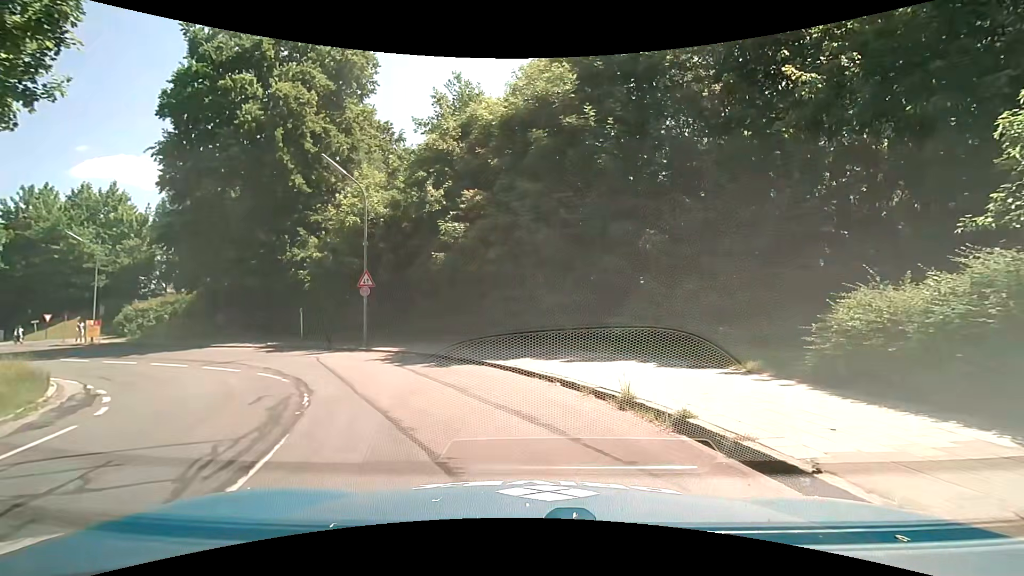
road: tertiary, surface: asphalt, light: Day
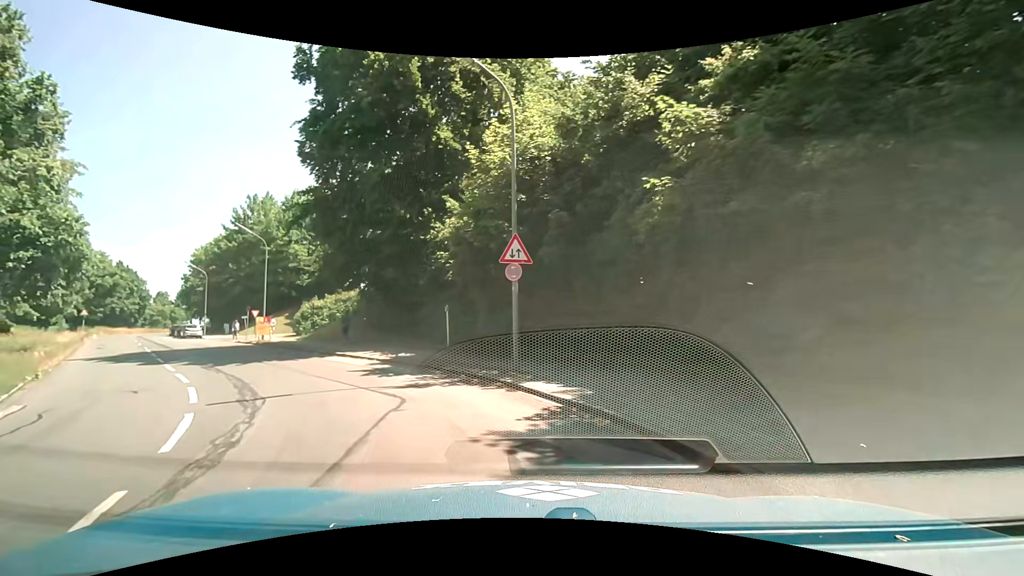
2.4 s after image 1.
(-1.9, +11.2) m; -23°
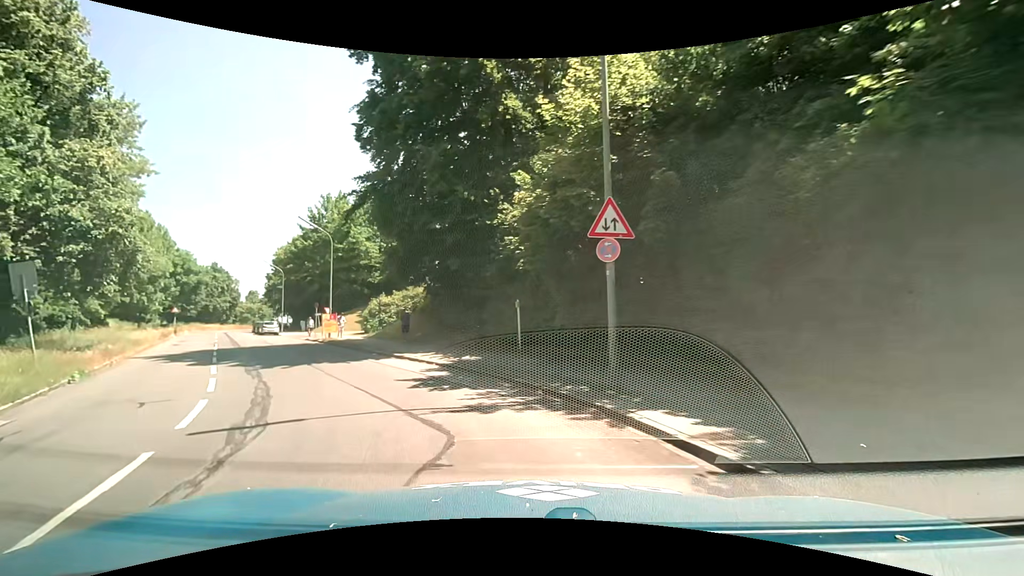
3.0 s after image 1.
(-0.2, +3.4) m; -7°
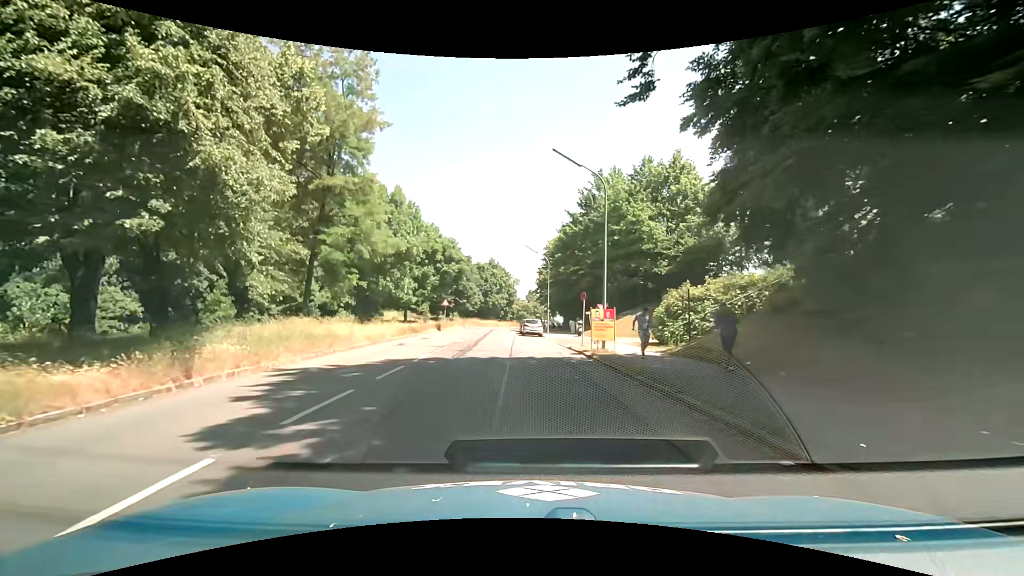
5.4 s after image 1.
(-5.2, +15.2) m; -30°
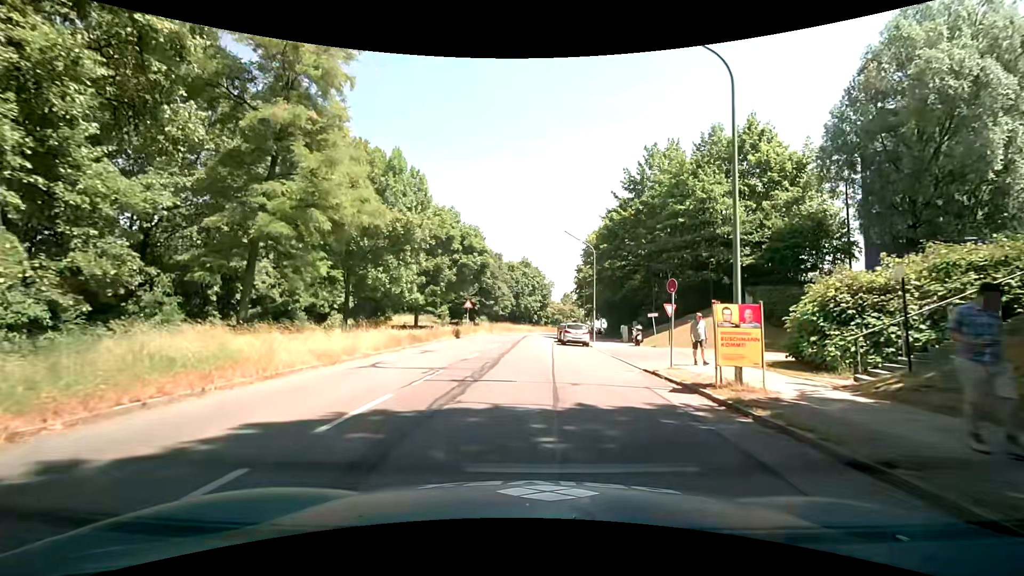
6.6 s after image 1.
(-0.7, +9.6) m; -5°
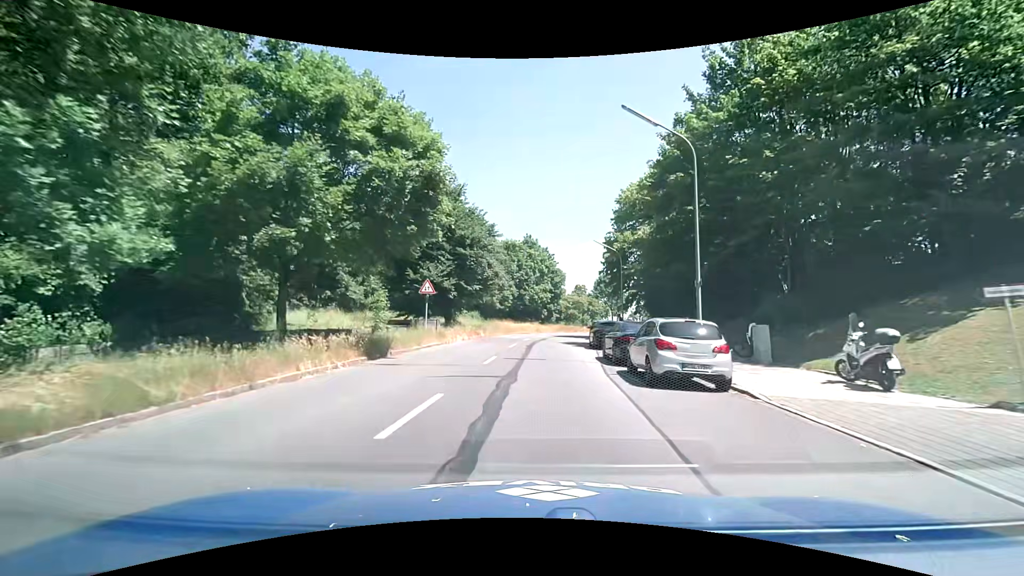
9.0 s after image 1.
(-0.4, +21.9) m; -1°
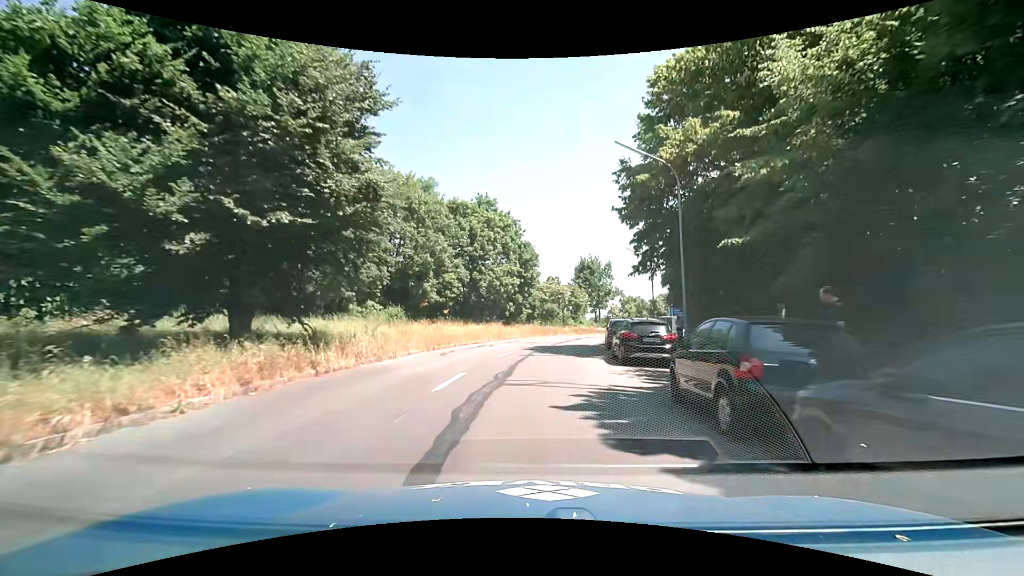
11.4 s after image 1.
(+0.7, +23.5) m; +4°
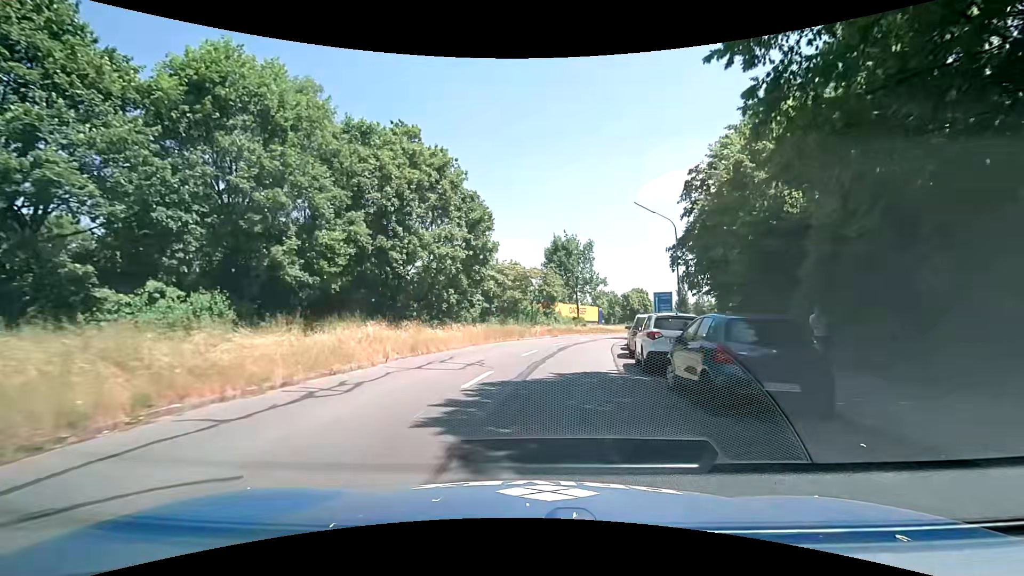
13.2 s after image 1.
(+0.5, +17.5) m; +4°
(0, +10) (+1, +20) (+4, +30) (+6, +39) (+10, +49) (+14, +58) (+19, +67) (+24, +75) (+29, +84) (+35, +92) m
